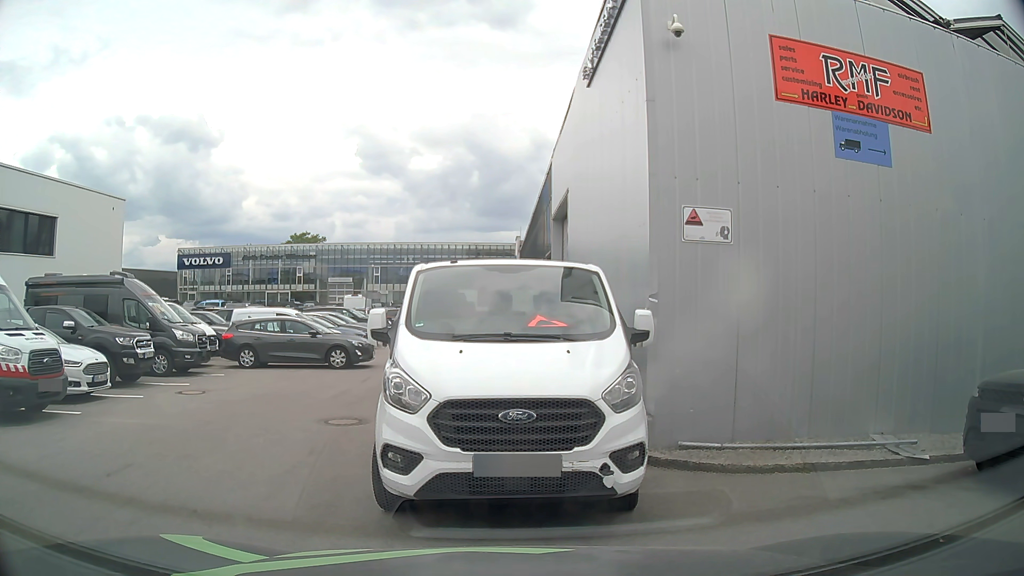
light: Day
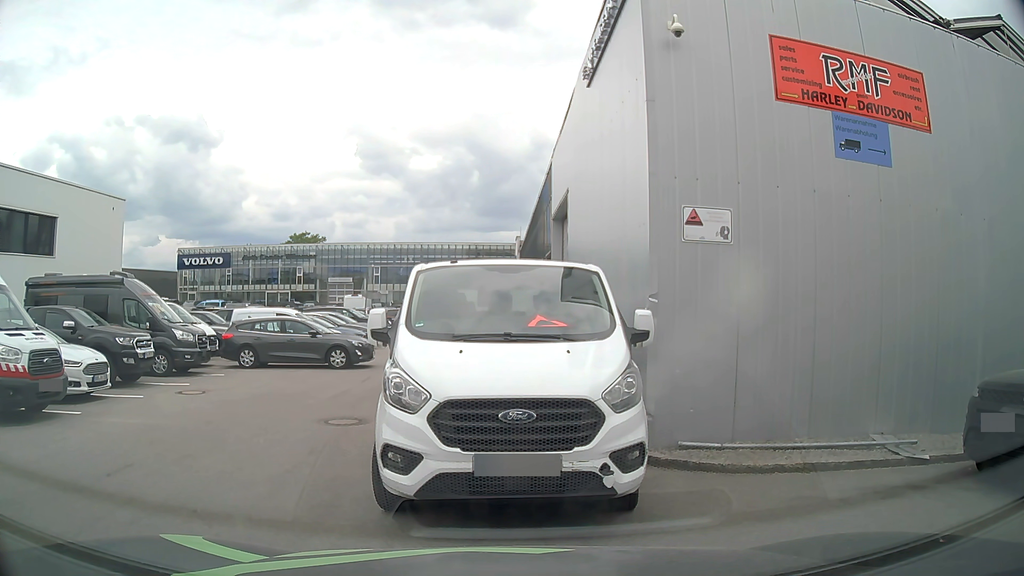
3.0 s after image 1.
(0.0, 0.0) m; 0°
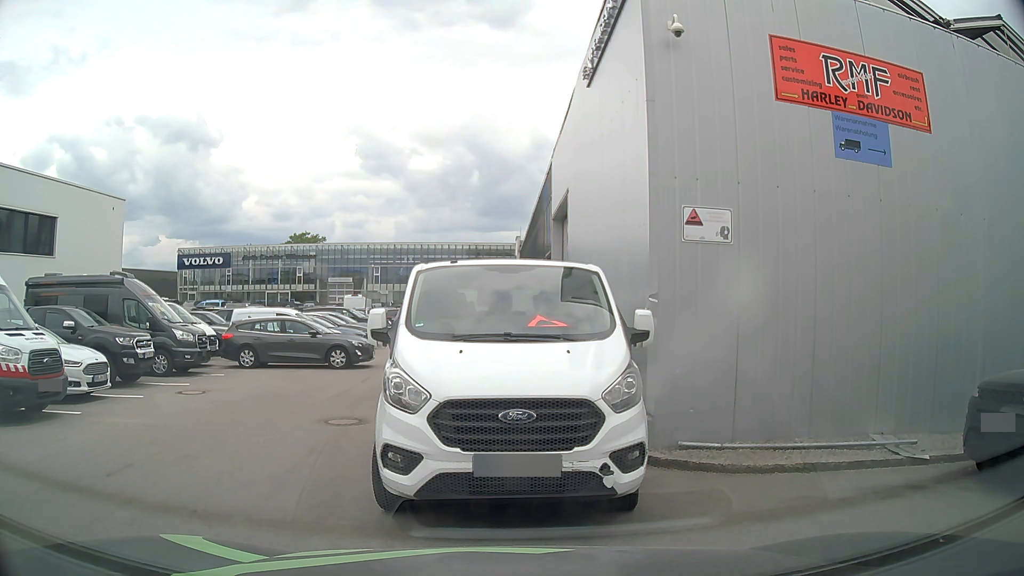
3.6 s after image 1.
(0.0, 0.0) m; 0°
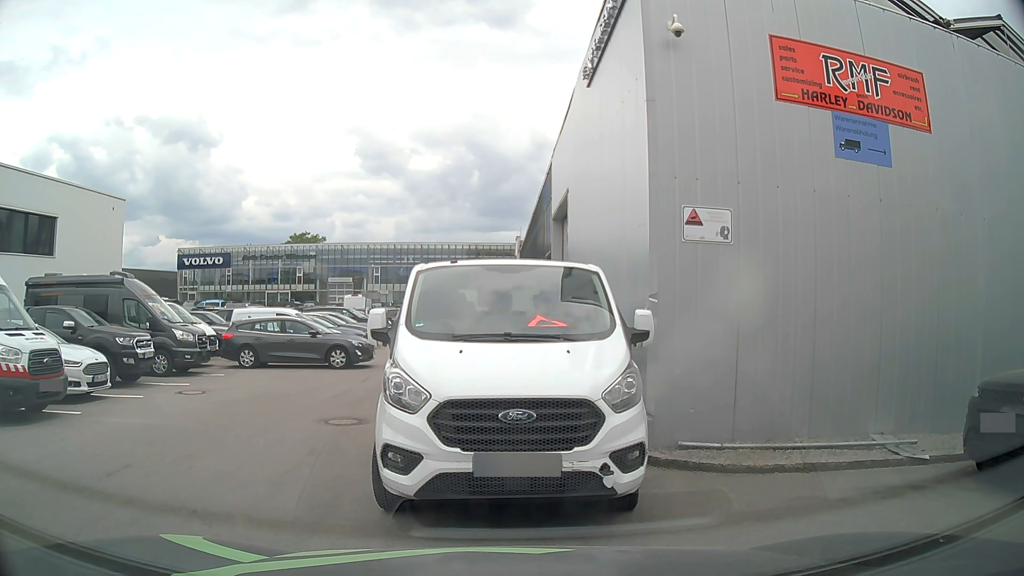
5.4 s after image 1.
(0.0, 0.0) m; 0°
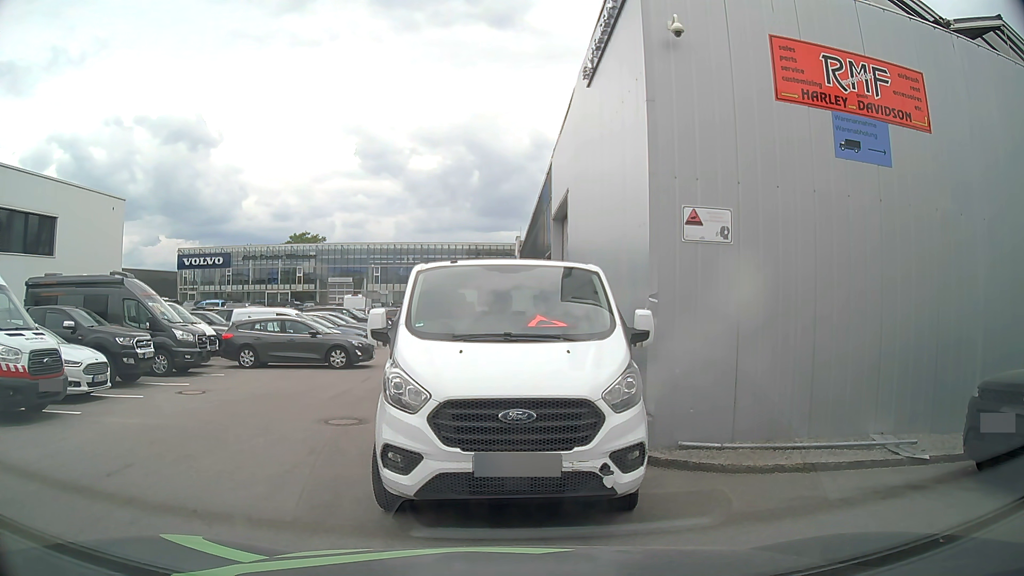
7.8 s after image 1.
(0.0, 0.0) m; 0°
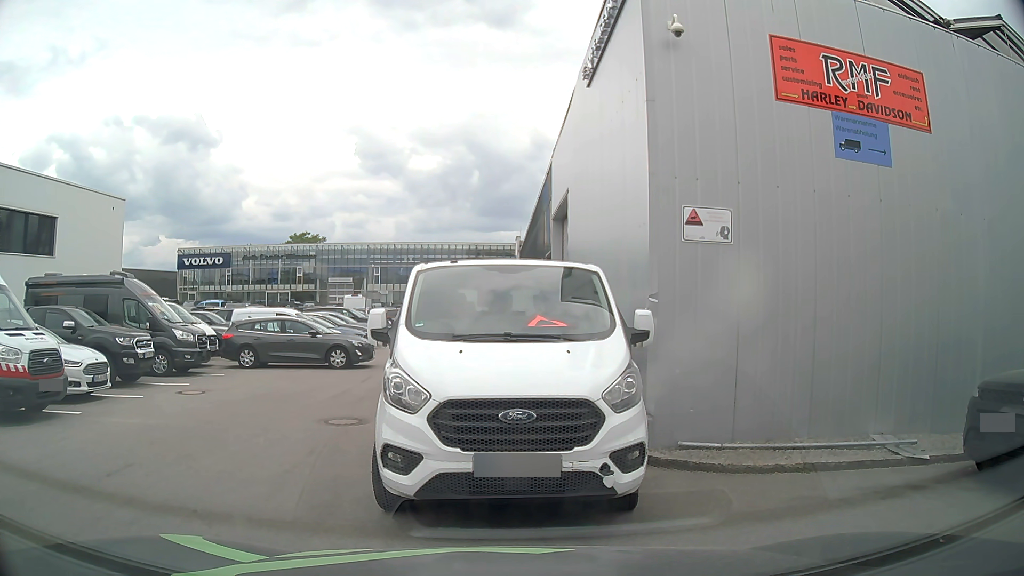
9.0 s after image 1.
(0.0, 0.0) m; 0°
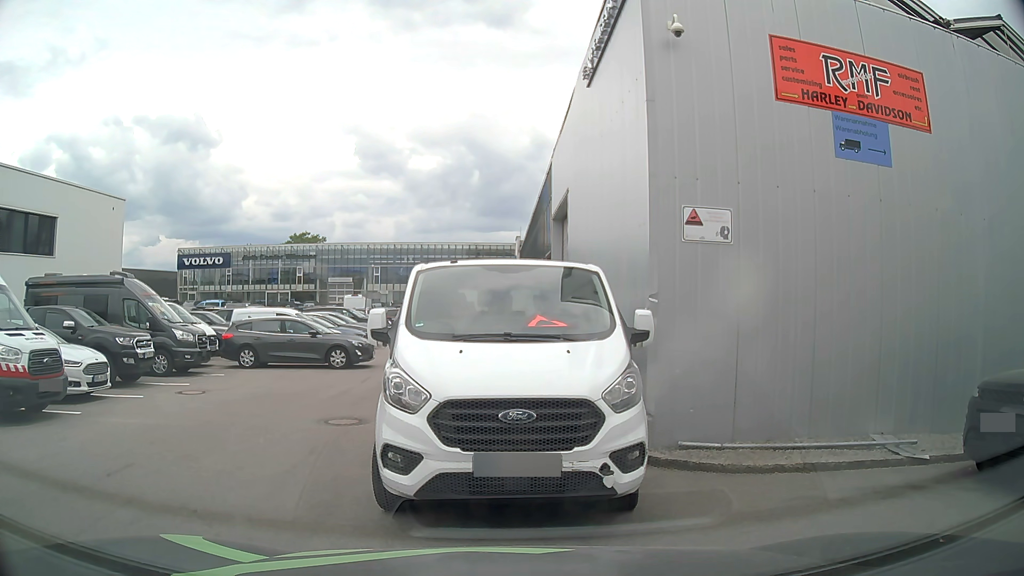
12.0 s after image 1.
(0.0, 0.0) m; 0°
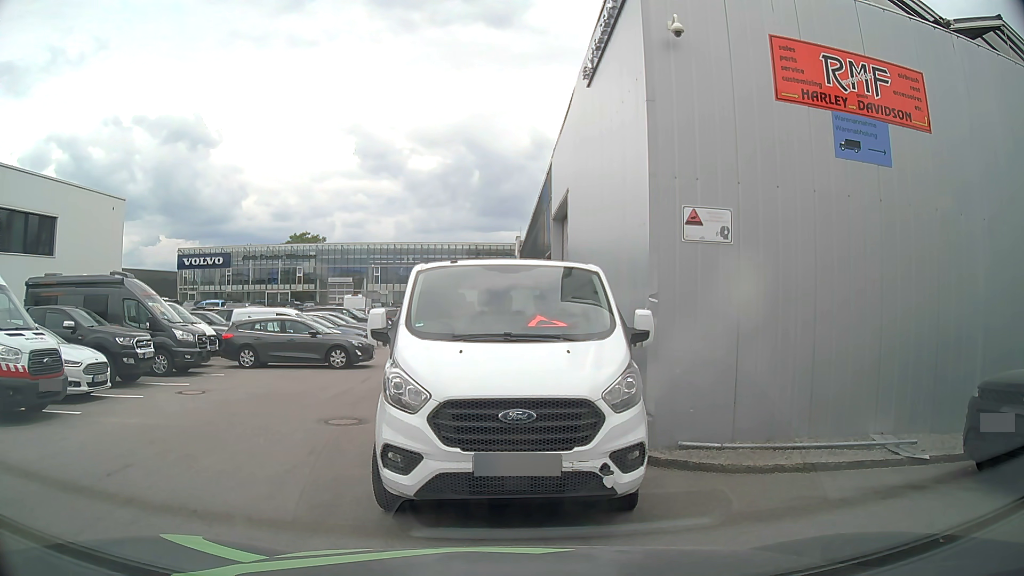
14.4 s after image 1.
(0.0, 0.0) m; 0°
